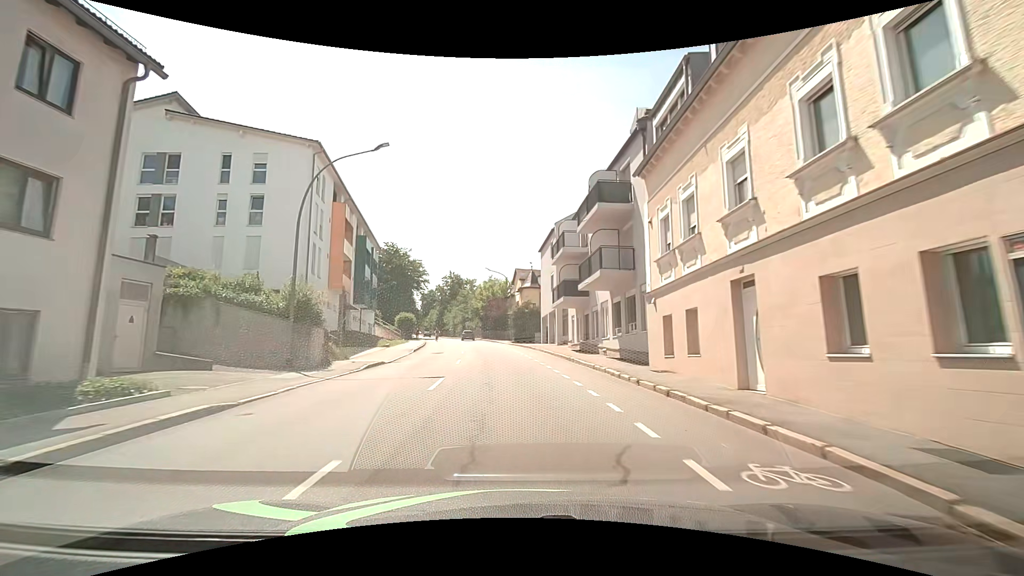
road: tertiary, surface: asphalt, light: Day
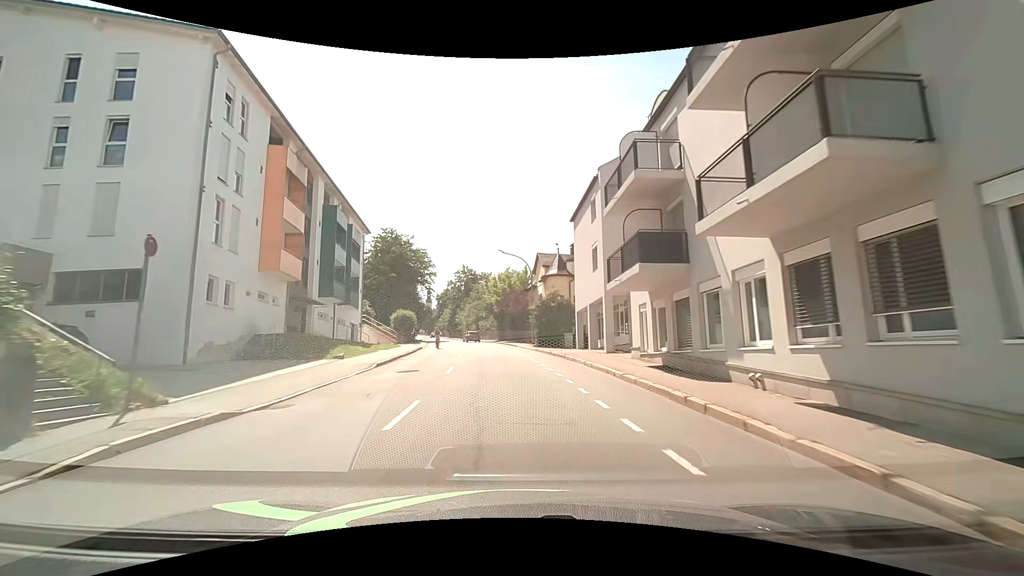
(-0.3, +13.6) m; -2°
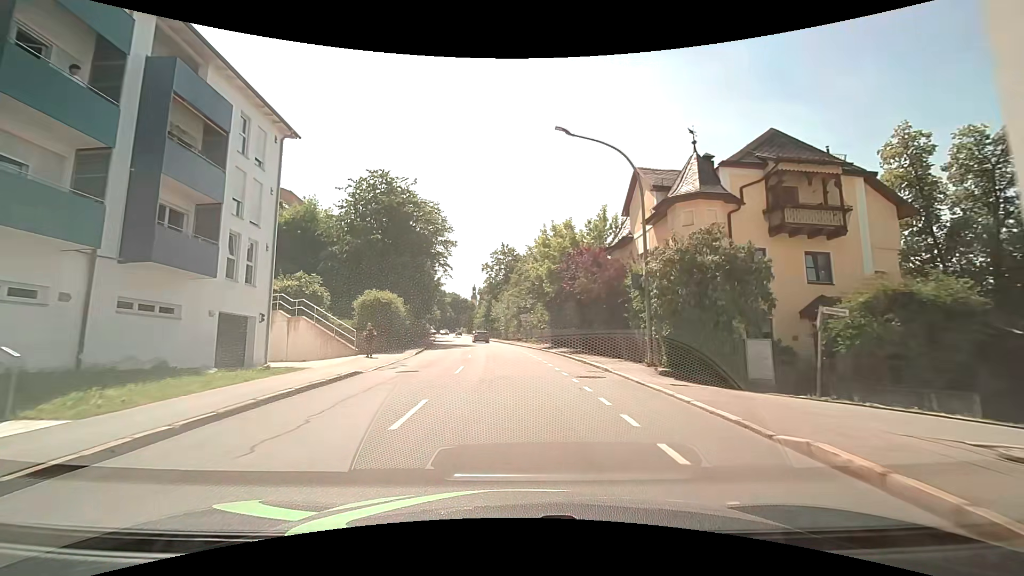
(-1.4, +27.5) m; -6°
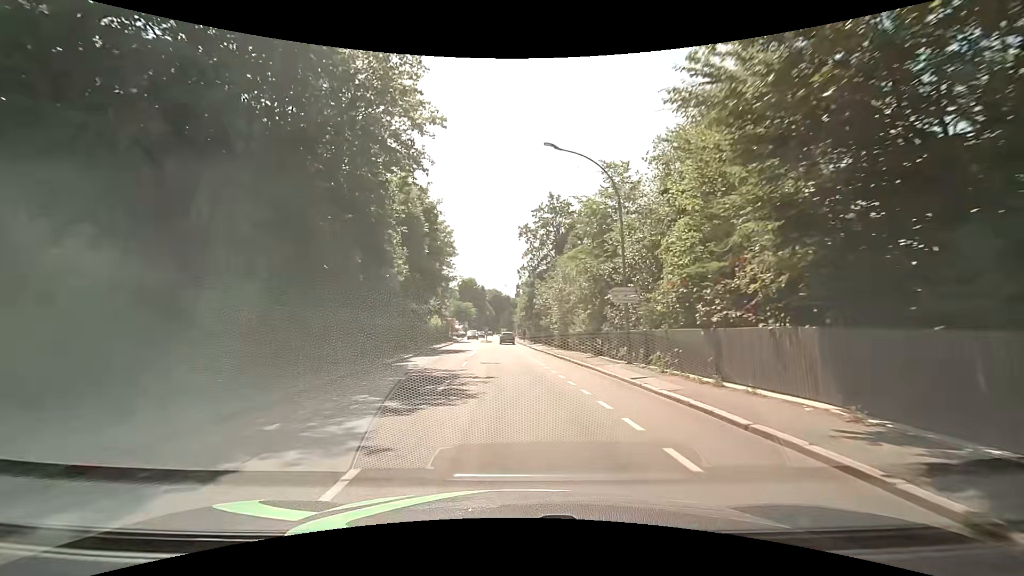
(-1.2, +32.0) m; -4°
(0, +10) (-1, +20) (-1, +30) (-1, +40) (-2, +50) (-2, +60) (-3, +70) (-4, +80) (-5, +90) (-7, +100) m
